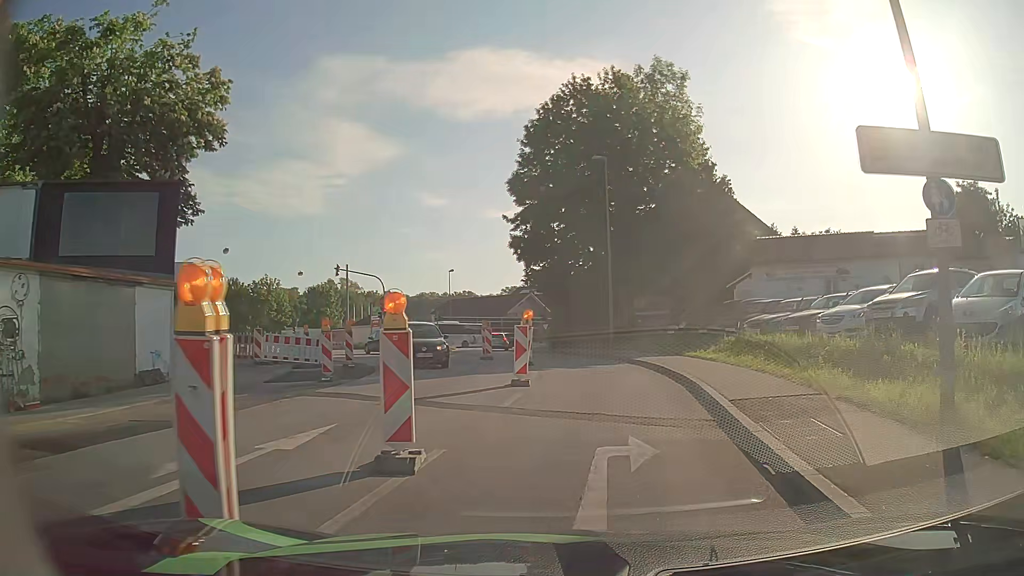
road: tertiary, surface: asphalt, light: Day
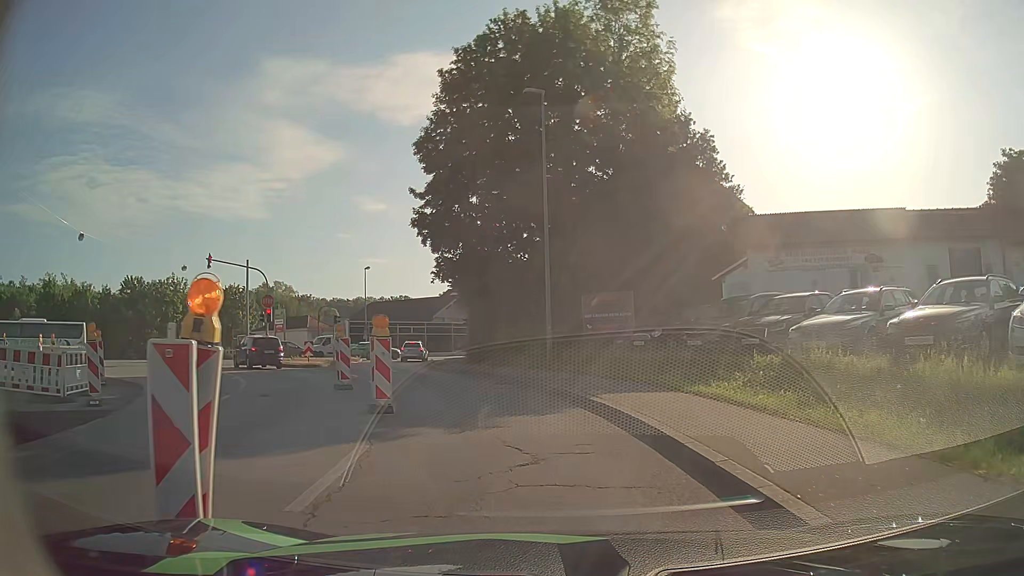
(+0.9, +11.2) m; +5°
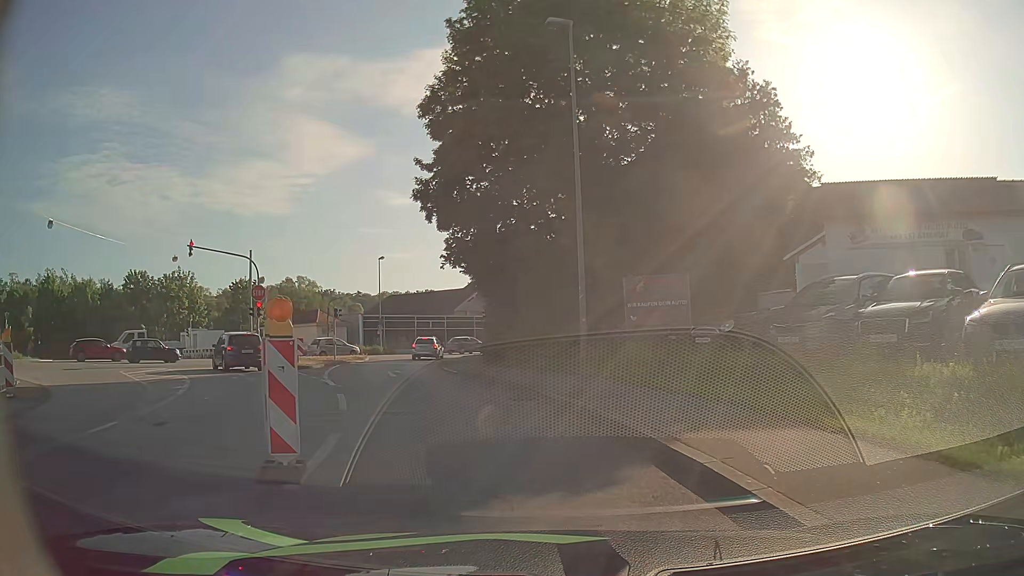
(-0.1, +5.5) m; -1°
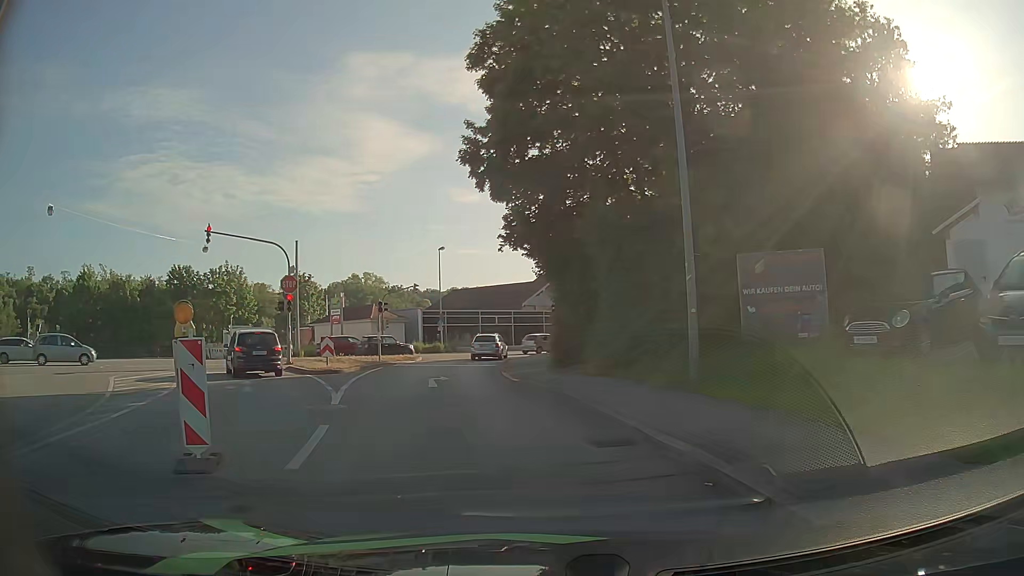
(-0.2, +5.4) m; -6°
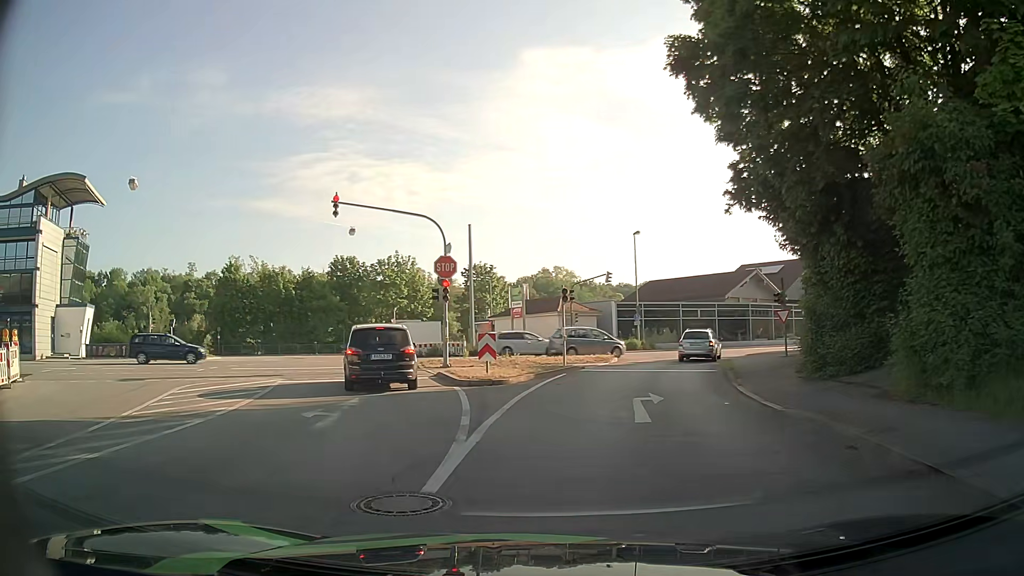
(-1.0, +7.1) m; -16°
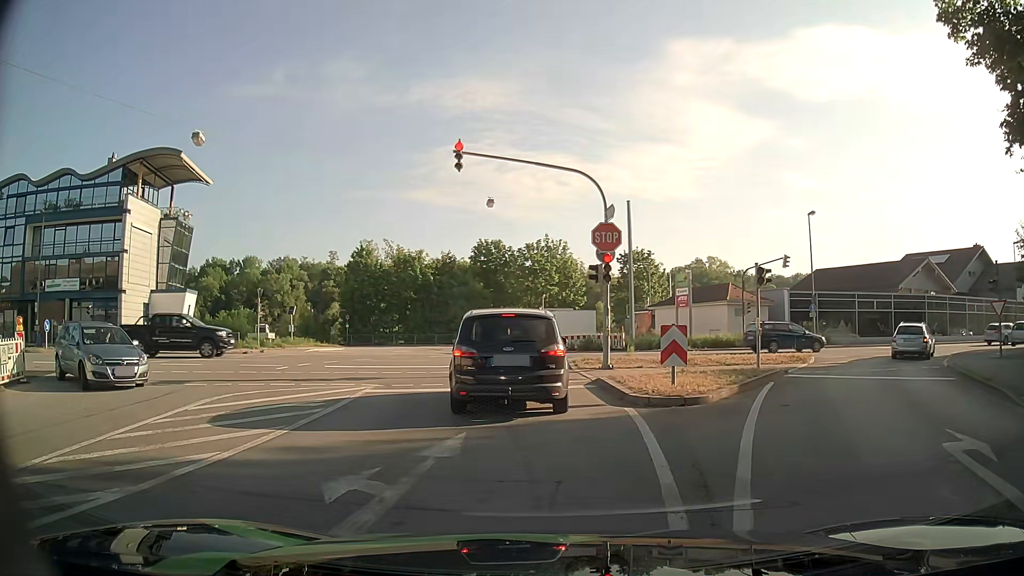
(-0.8, +6.2) m; -13°
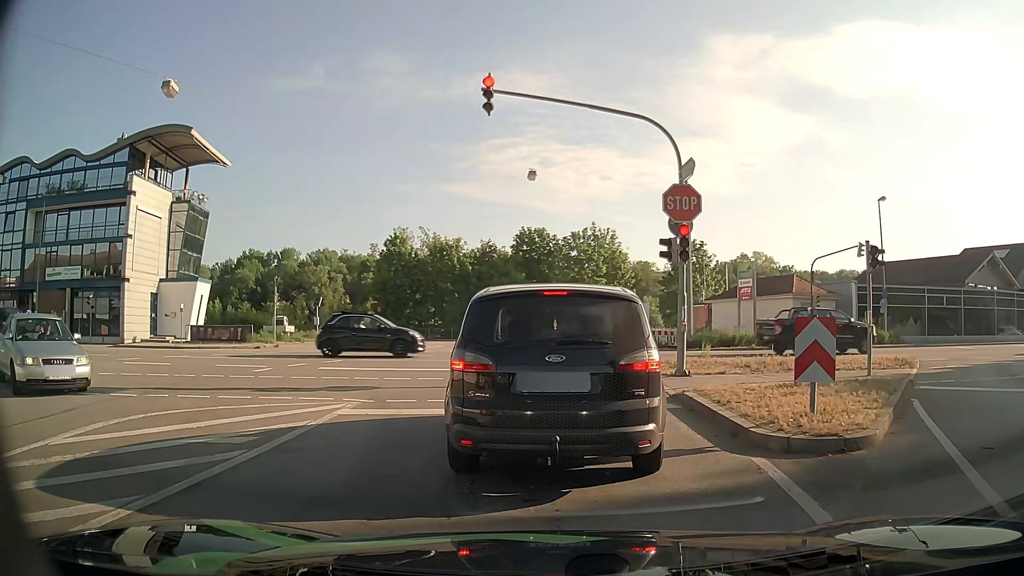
(-0.2, +4.7) m; -4°
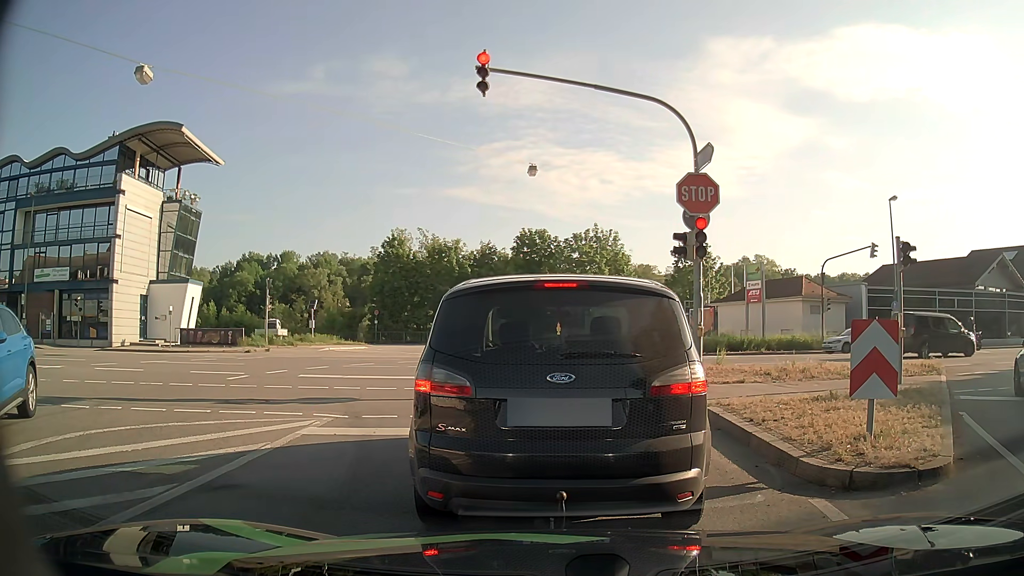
(0.0, +1.5) m; +1°
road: tertiary_link
